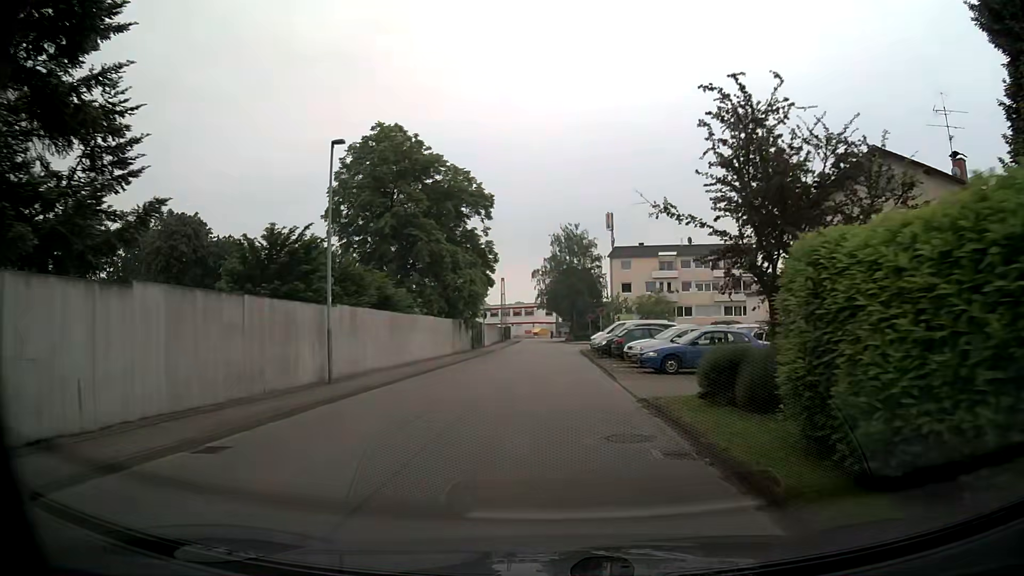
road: unclassified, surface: asphalt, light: Day
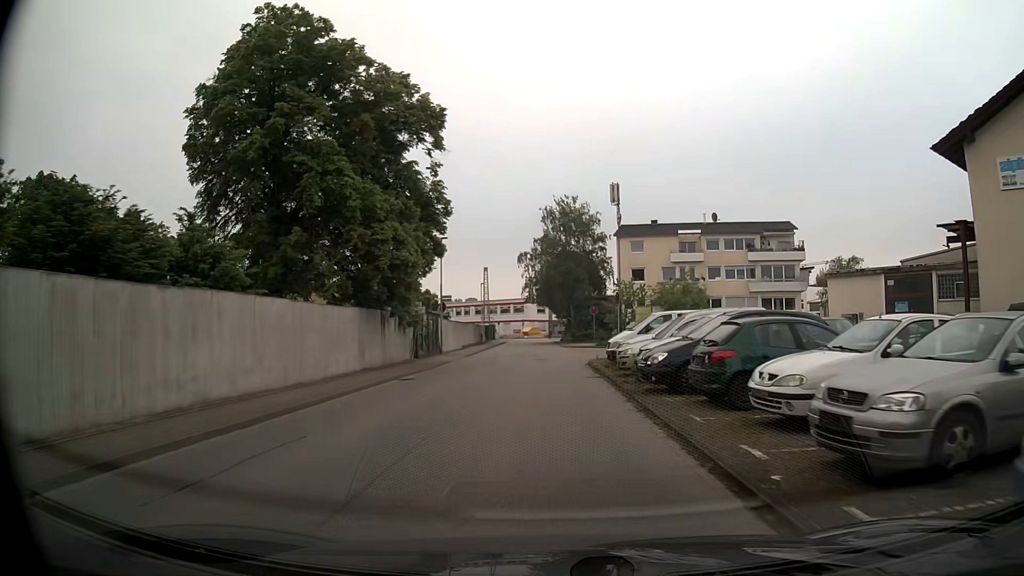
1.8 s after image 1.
(+0.2, +17.9) m; 0°
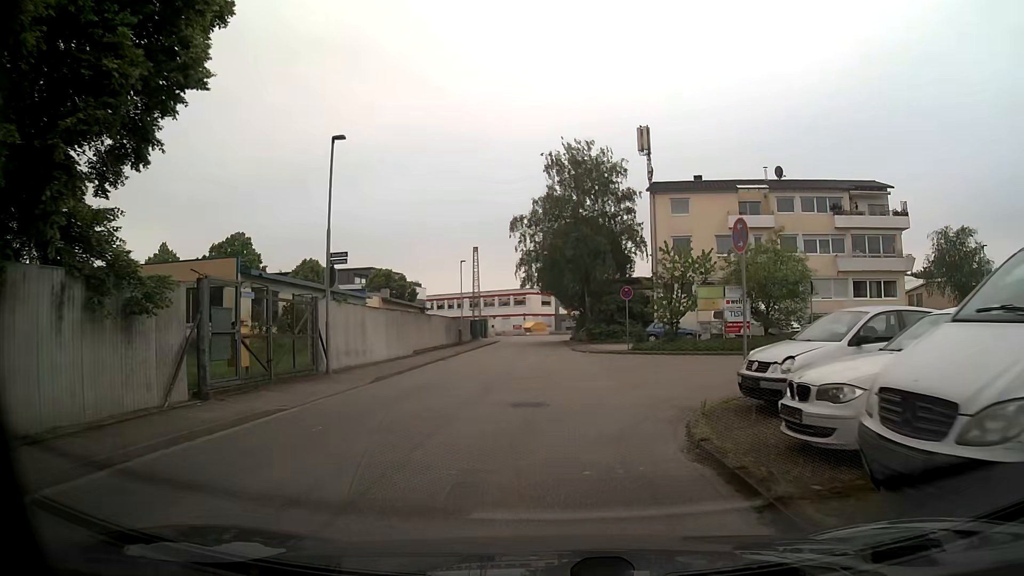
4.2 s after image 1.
(+0.1, +19.7) m; 0°
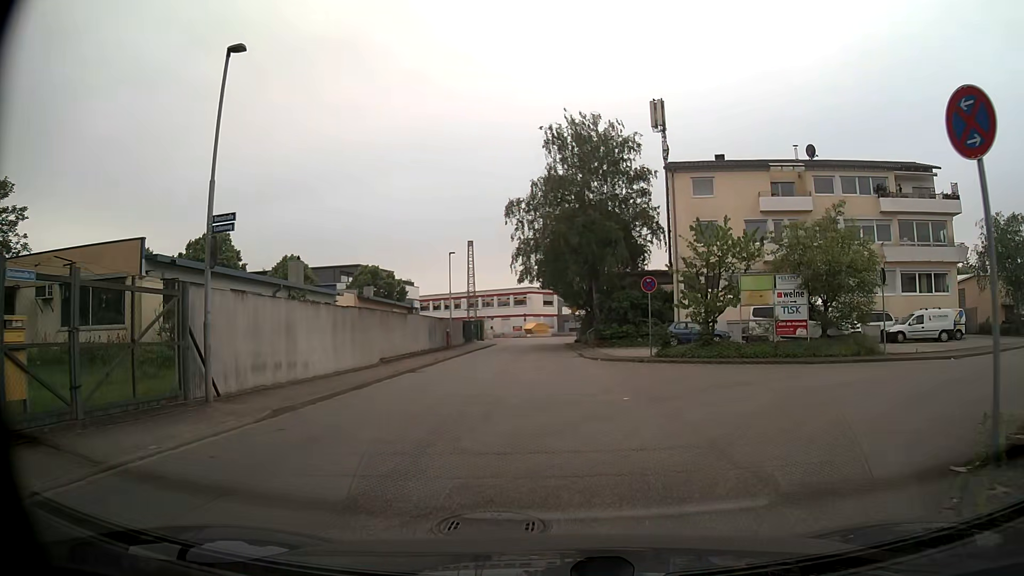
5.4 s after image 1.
(0.0, +6.6) m; 0°
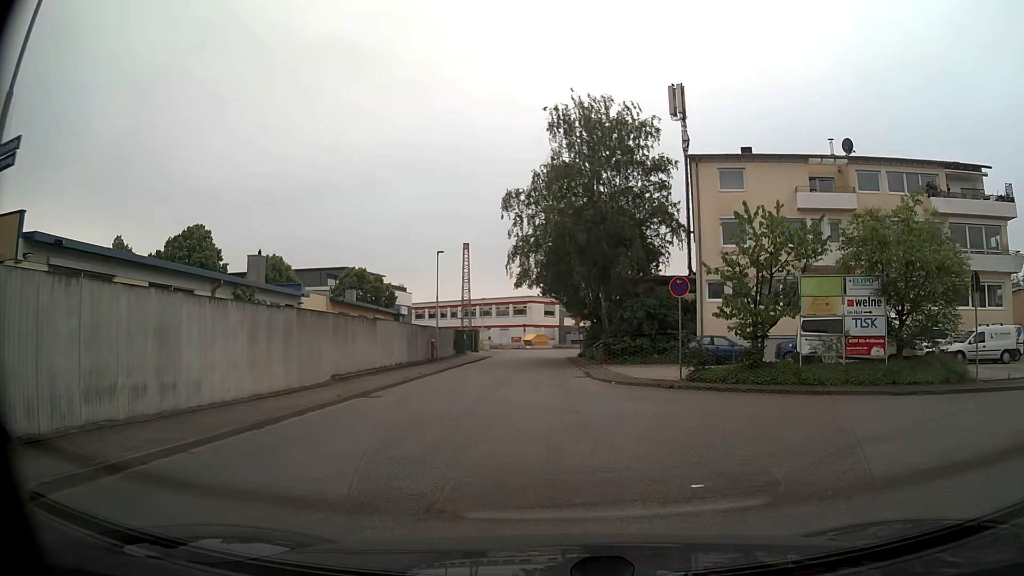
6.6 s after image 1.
(0.0, +6.0) m; -1°
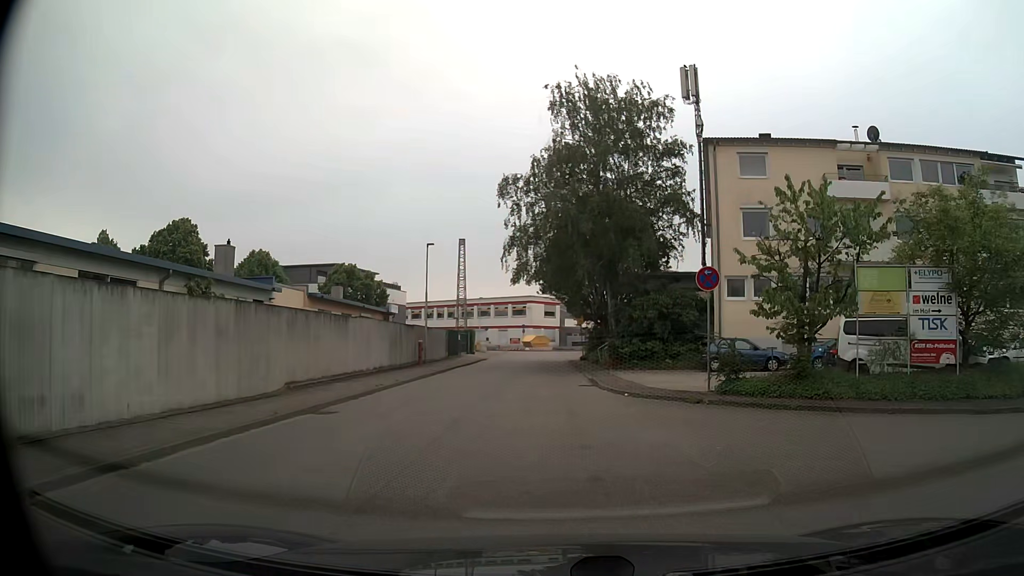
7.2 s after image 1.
(+0.1, +3.8) m; +1°
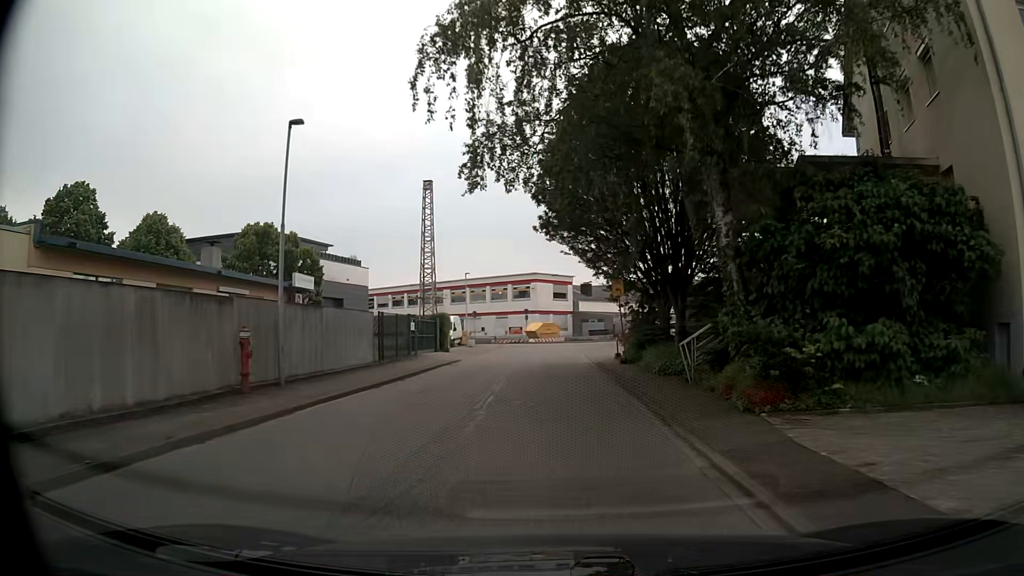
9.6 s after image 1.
(-0.1, +21.2) m; 0°
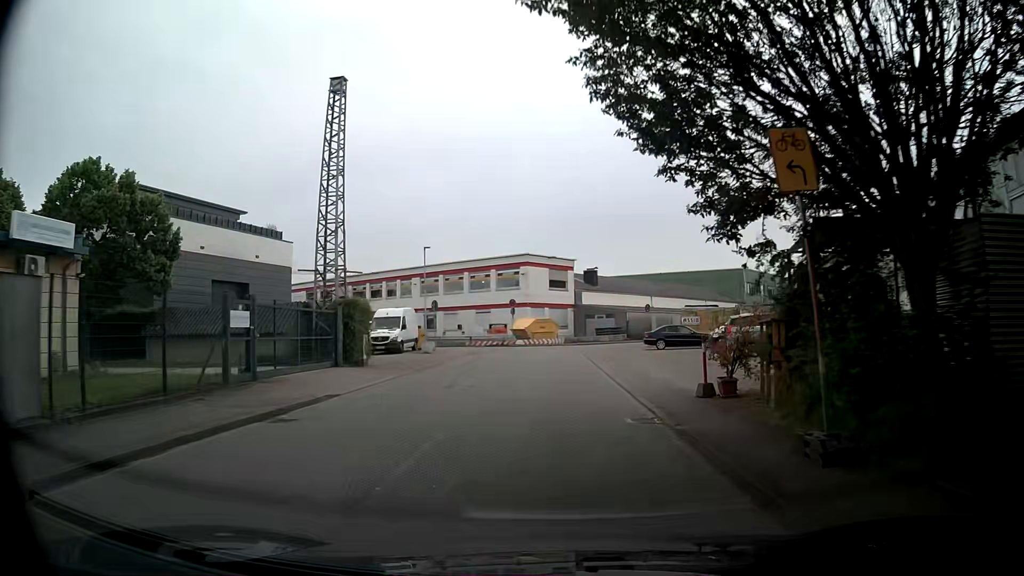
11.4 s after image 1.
(-0.1, +18.0) m; 0°
(0, +10) (0, +20) (0, +30) (0, +40) (-5, +48) (-15, +51) (-25, +53) (-35, +54) (-44, +56) (-54, +57) m
